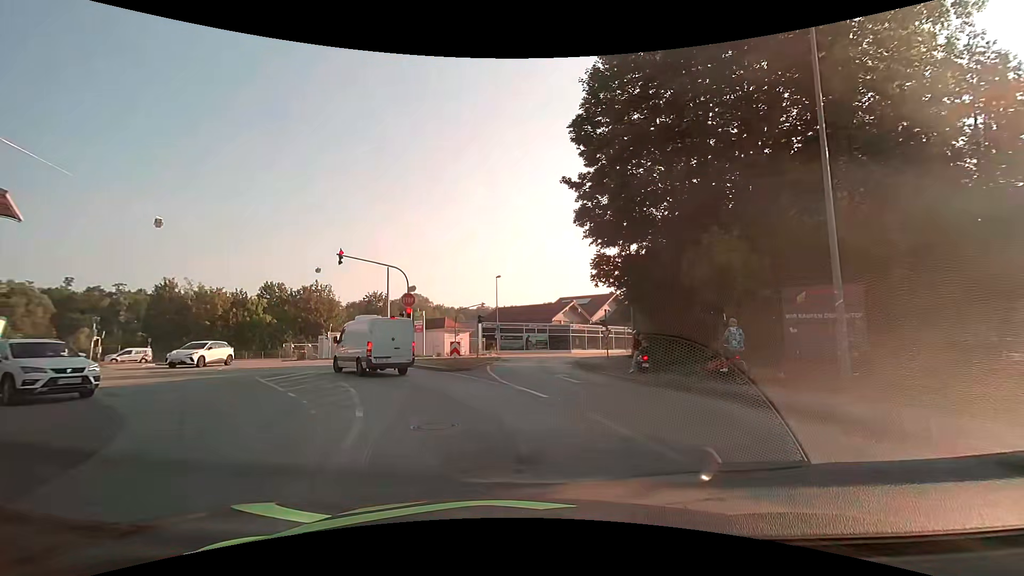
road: tertiary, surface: asphalt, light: Day
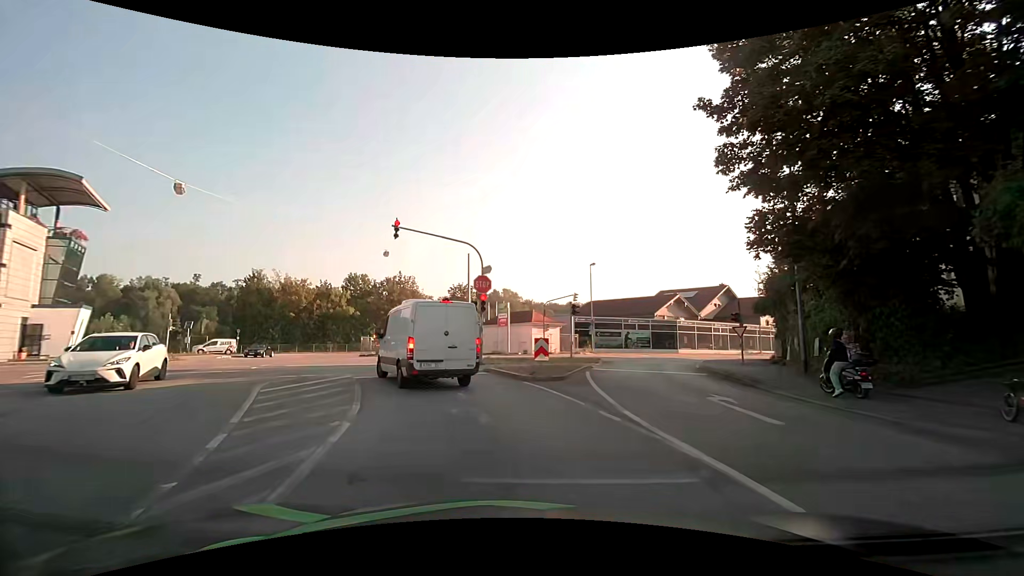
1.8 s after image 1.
(-0.6, +7.0) m; -11°
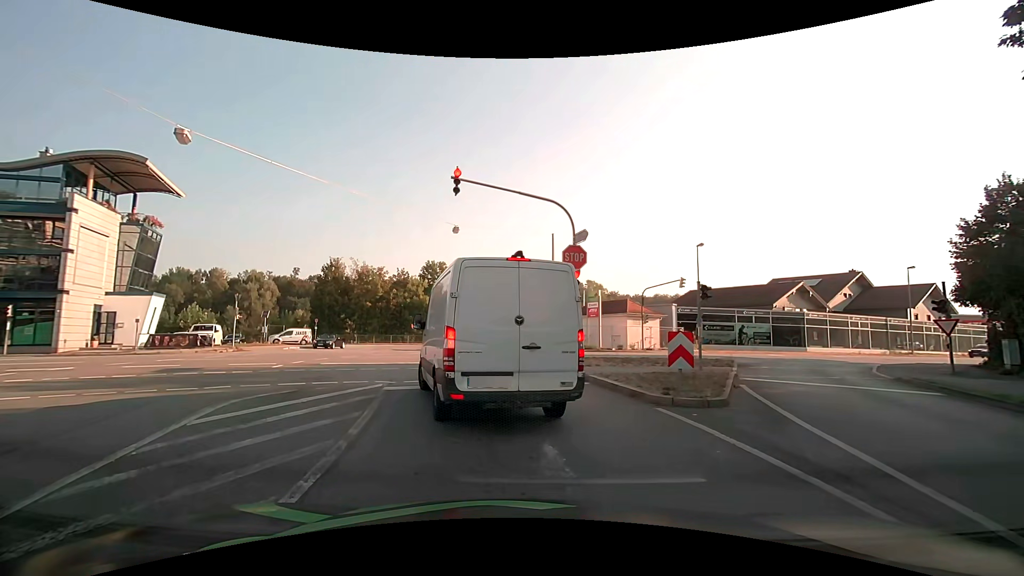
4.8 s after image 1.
(-0.5, +6.0) m; -8°
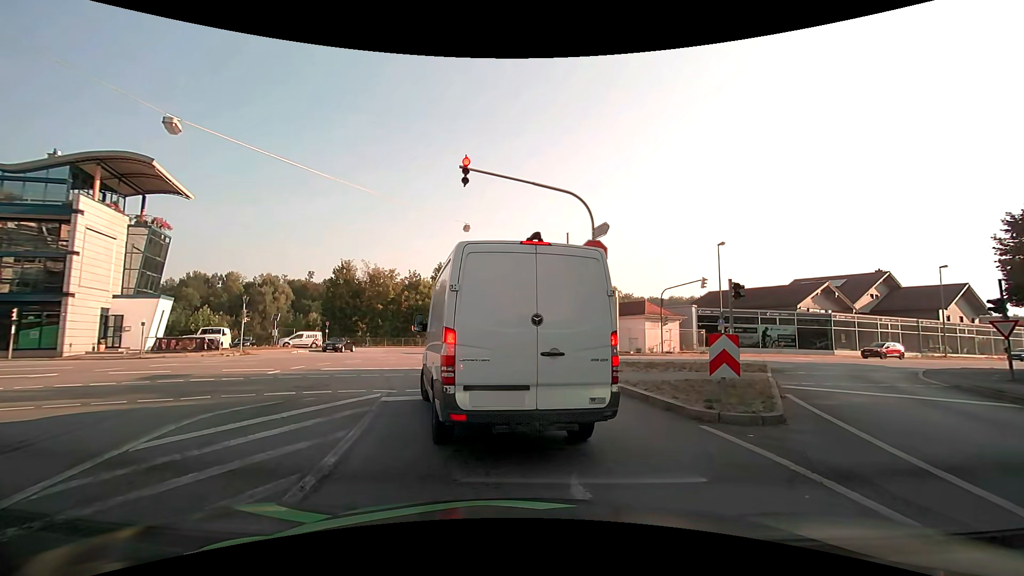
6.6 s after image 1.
(0.0, +1.3) m; 0°
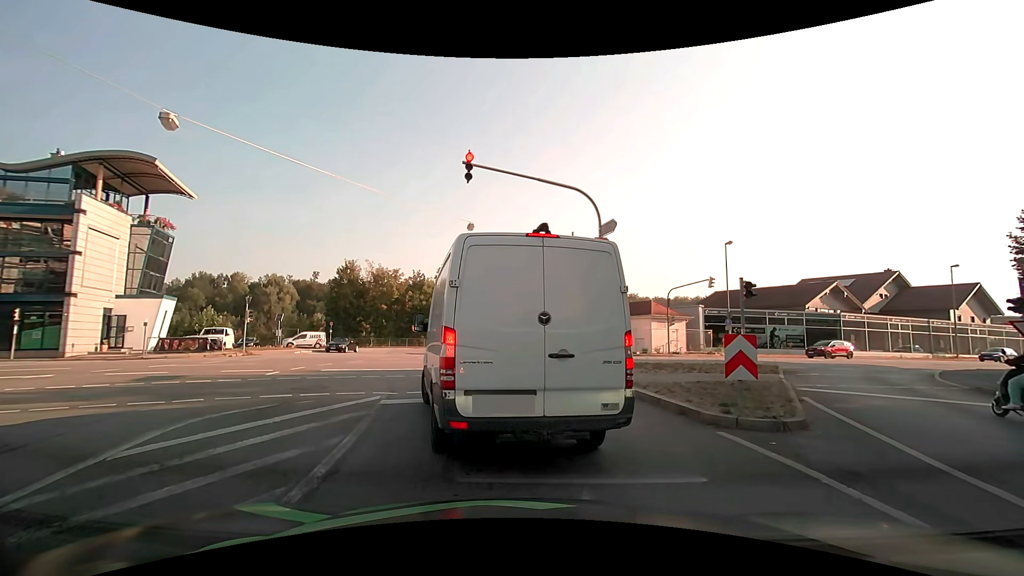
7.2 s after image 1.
(0.0, +0.4) m; 0°
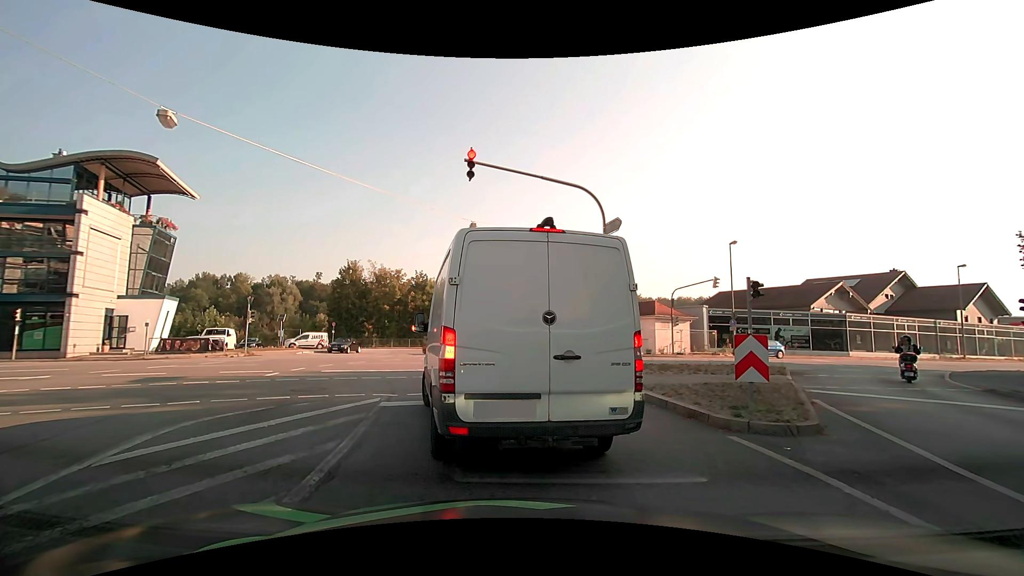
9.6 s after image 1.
(0.0, +0.3) m; 0°
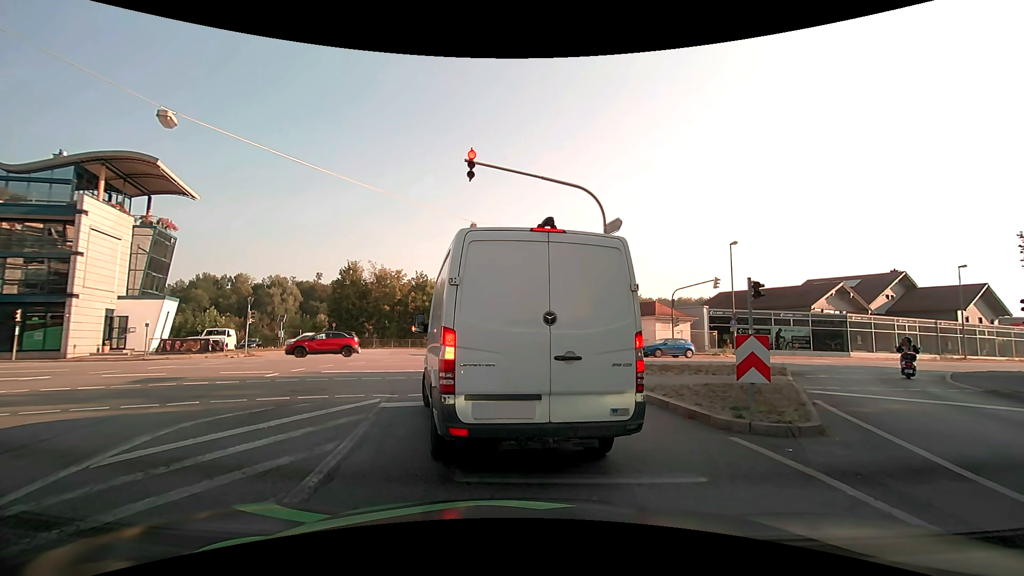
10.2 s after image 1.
(0.0, 0.0) m; 0°
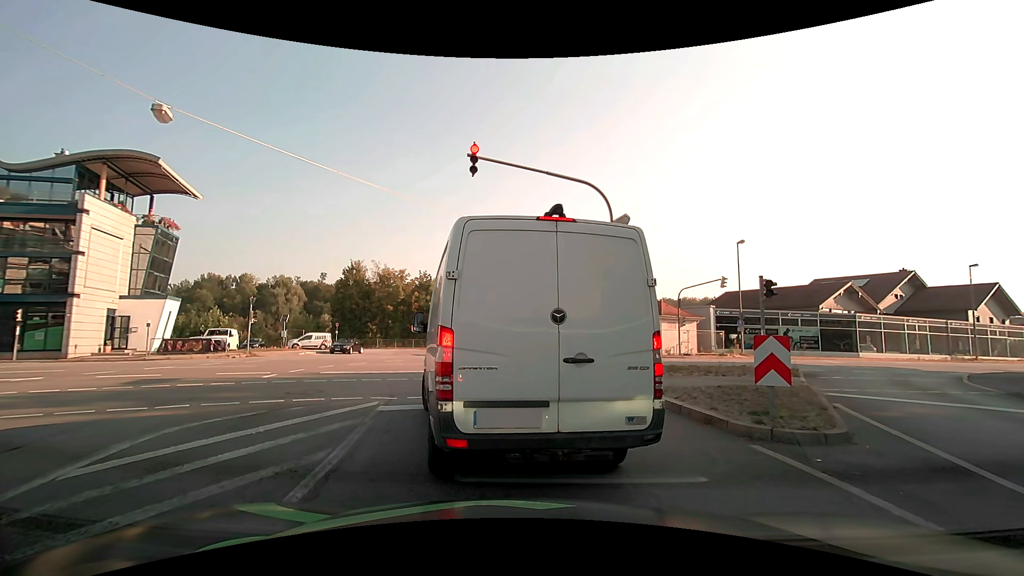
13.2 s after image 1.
(0.0, +0.5) m; 0°
(-1, +10) (-6, +19) (-13, +25) (-23, +26) (-33, +23) (-42, +19) (-51, +16) (-61, +12) (-70, +8) (-79, +5) m
